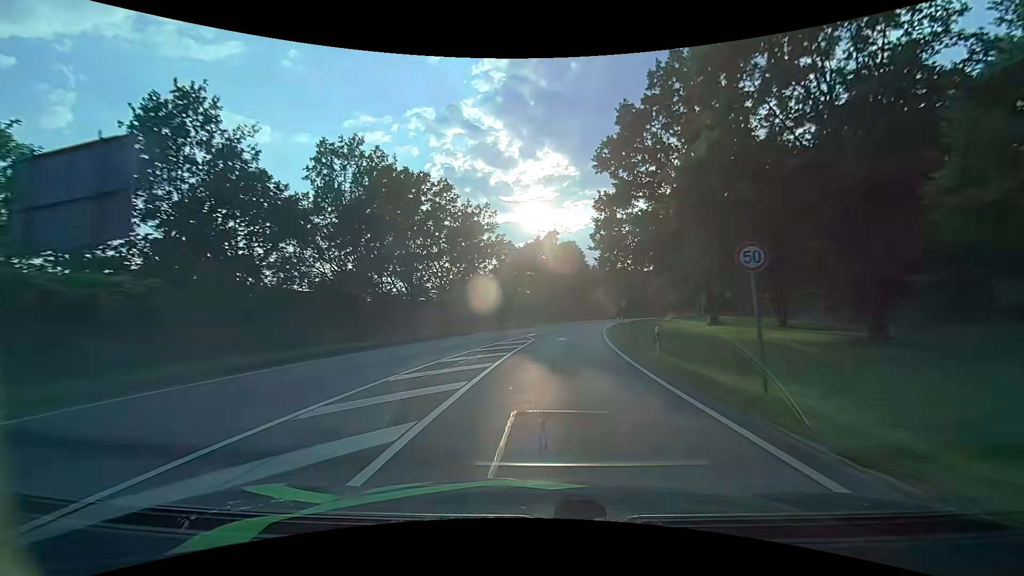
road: primary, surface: asphalt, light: Day
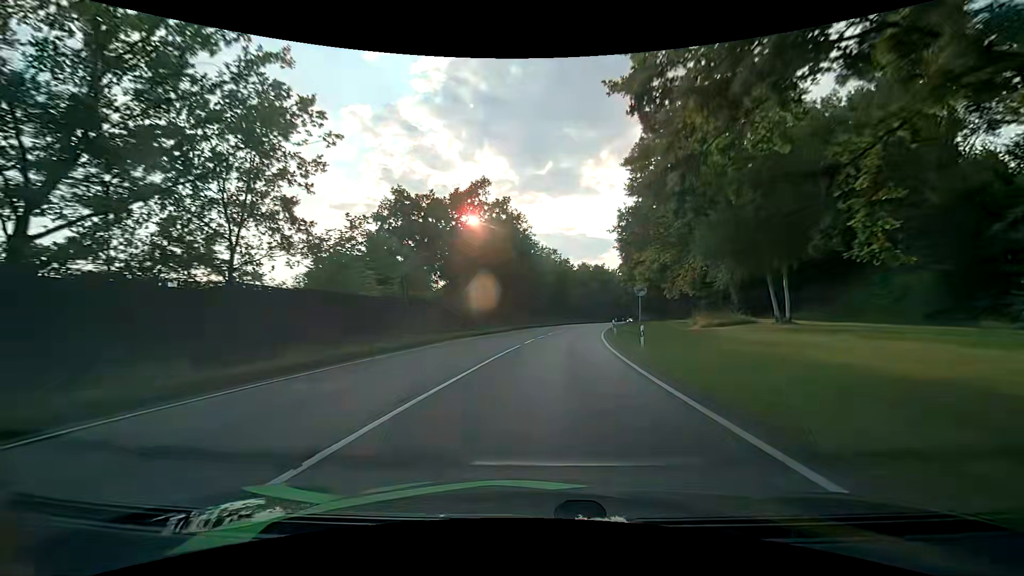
(+2.2, +36.9) m; +7°
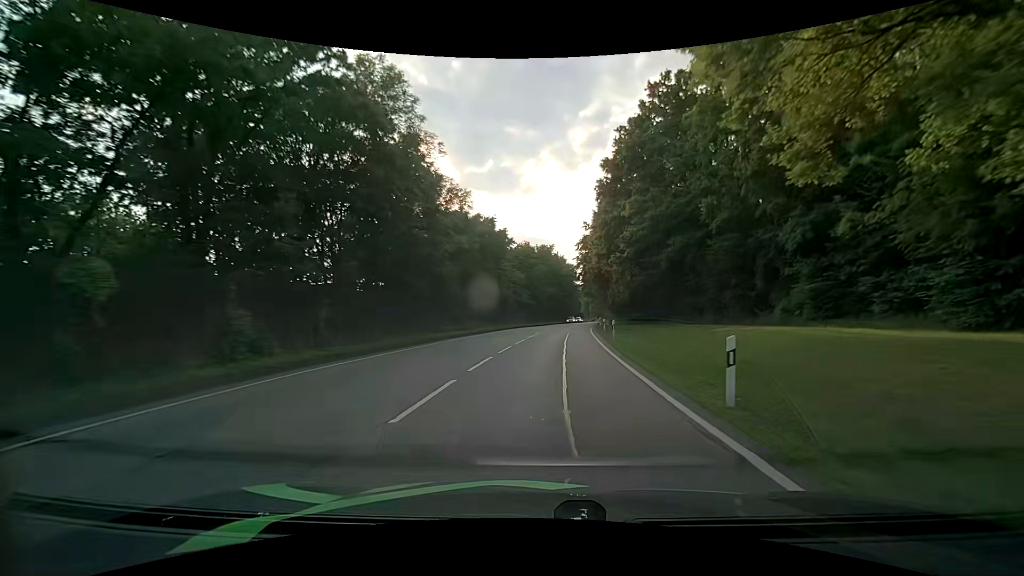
(+2.5, +36.9) m; +7°
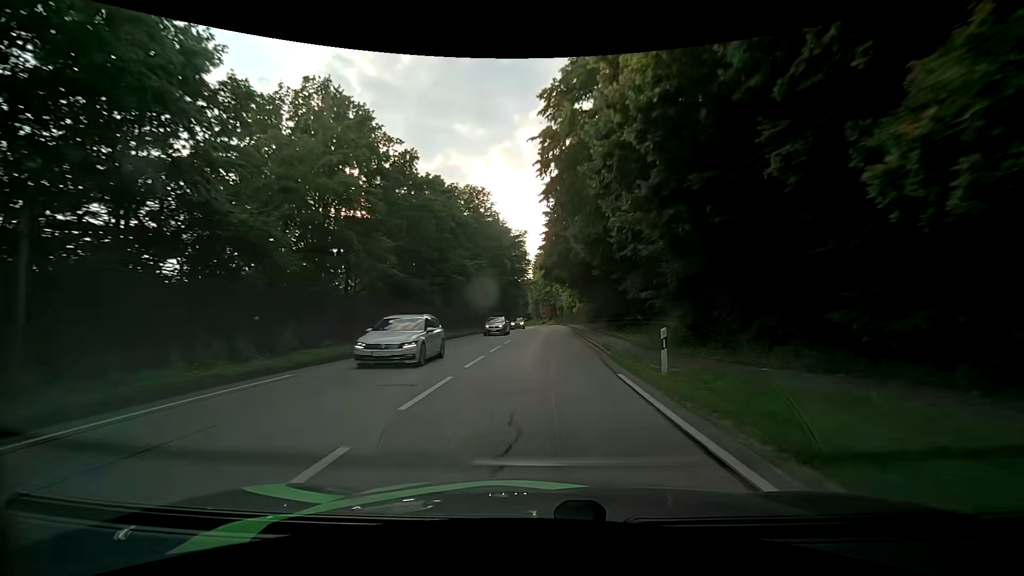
(+3.0, +44.8) m; +7°
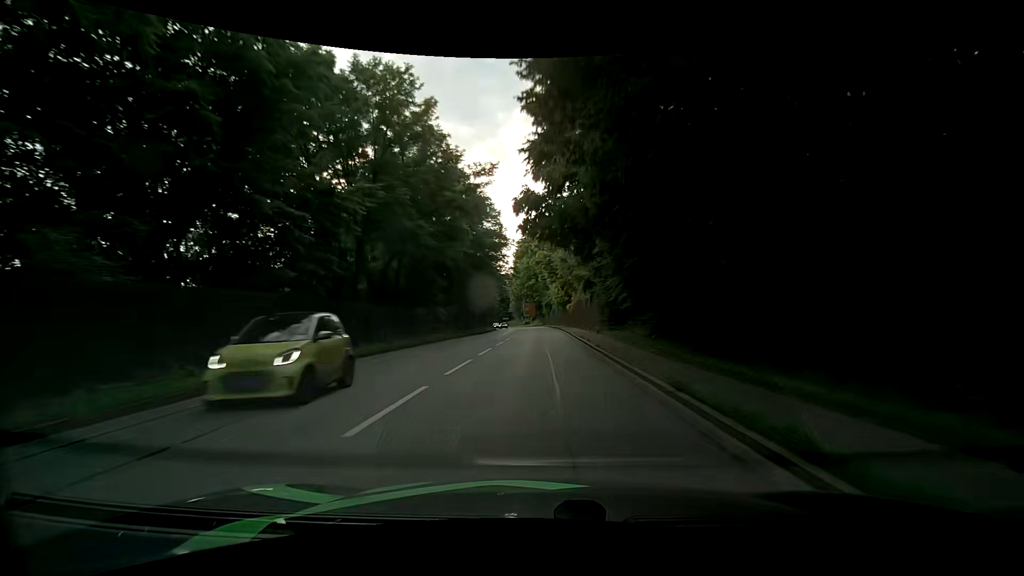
(+0.3, +25.4) m; +2°
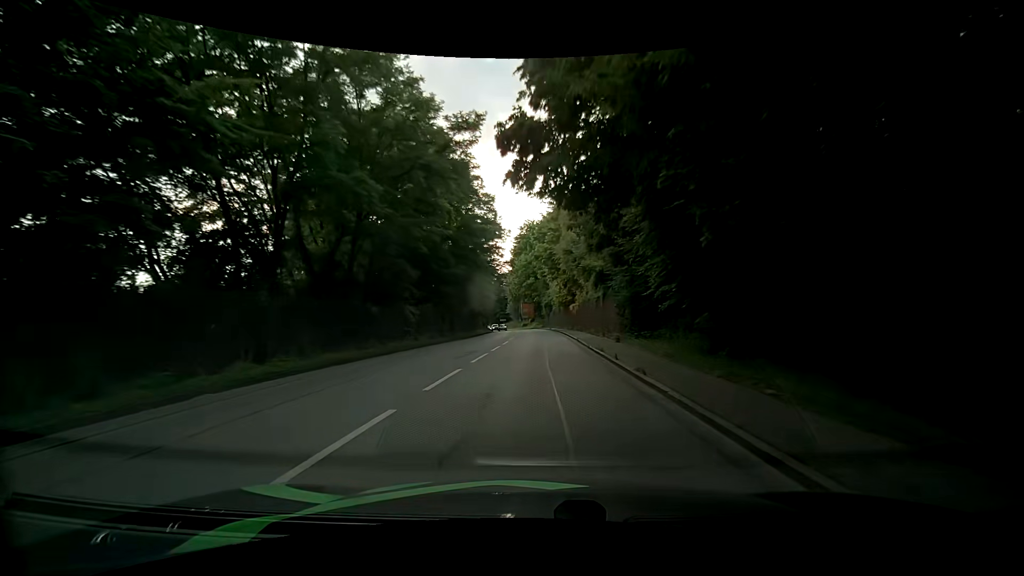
(+0.1, +8.3) m; 0°
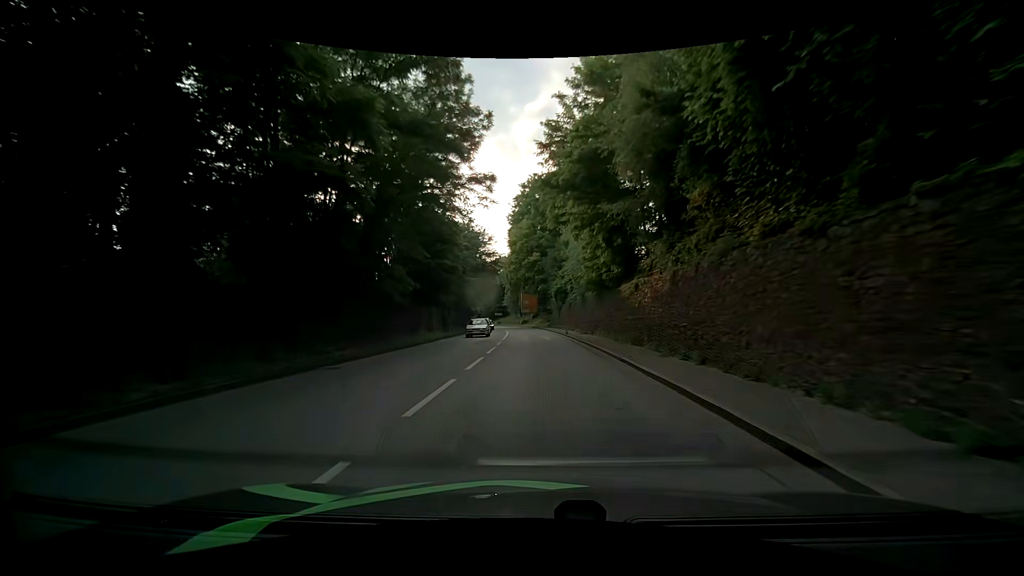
(0.0, +32.7) m; +1°
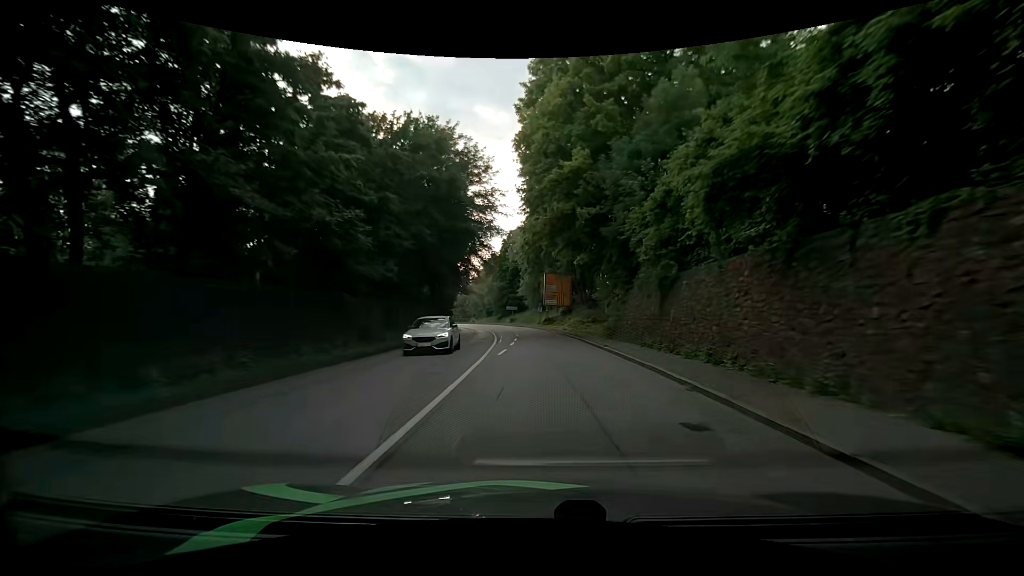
(-1.4, +40.7) m; -3°
(0, +10) (0, +20) (-1, +30) (-2, +40) (-3, +50) (-5, +60) (-6, +70) (-8, +79) (-11, +89) (-14, +99) m
